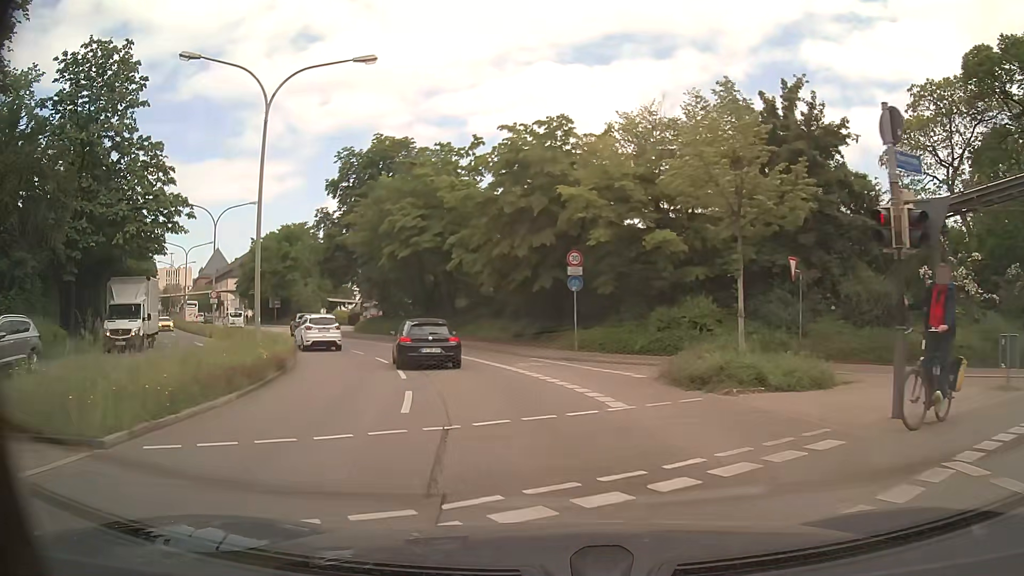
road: primary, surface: asphalt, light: Day
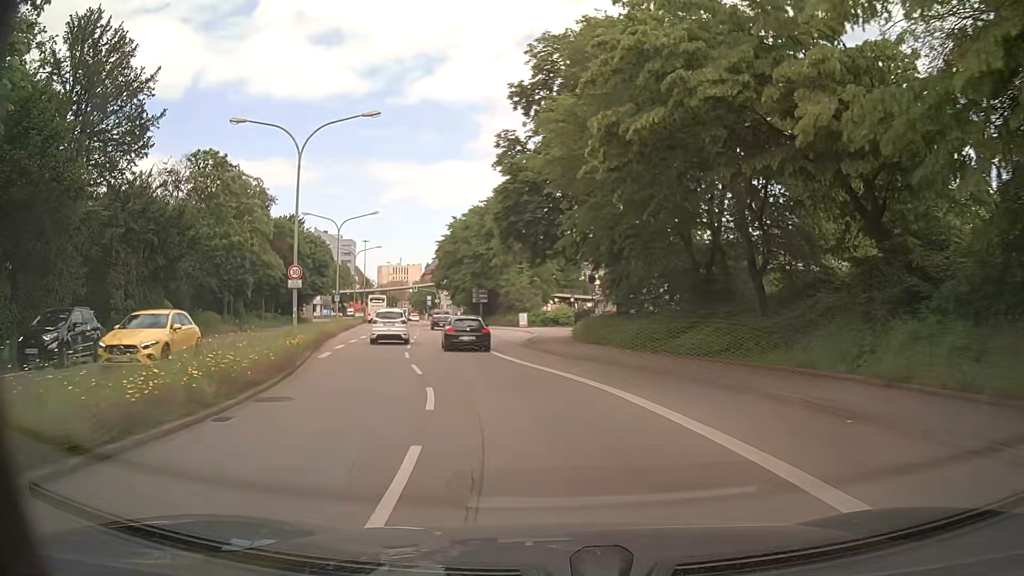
(-4.5, +23.7) m; -21°
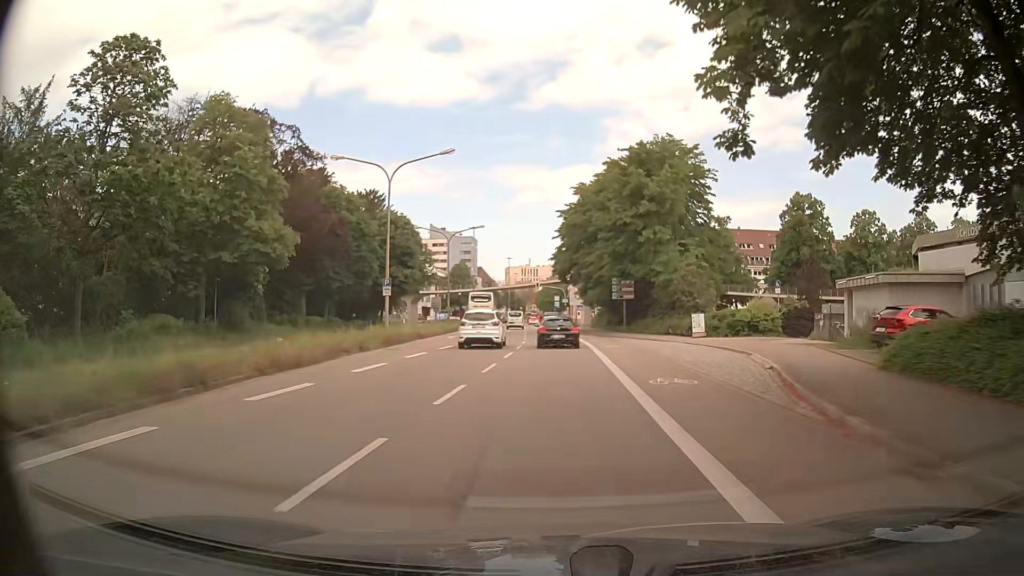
(-3.0, +23.9) m; -11°
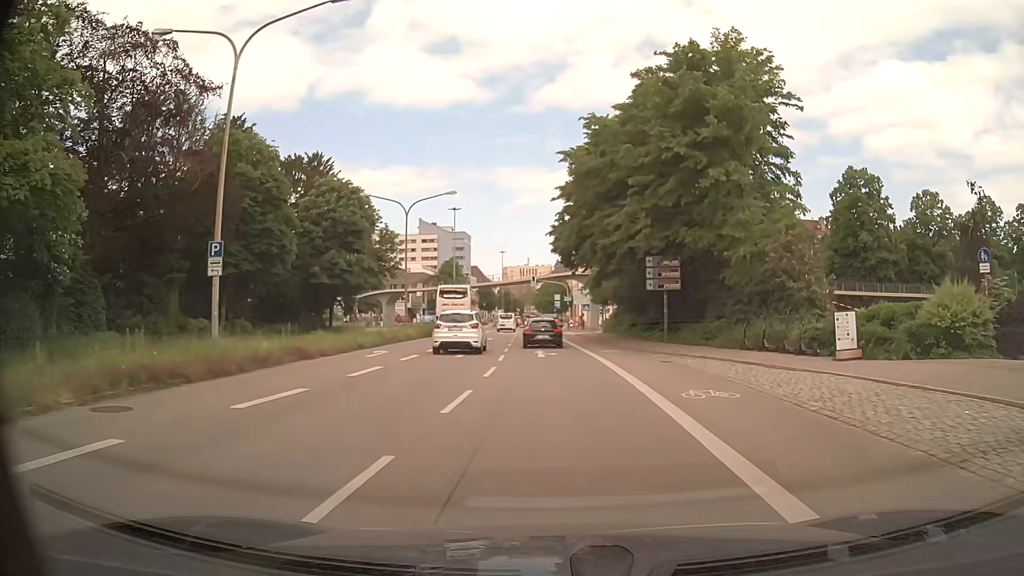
(+0.1, +18.9) m; 0°
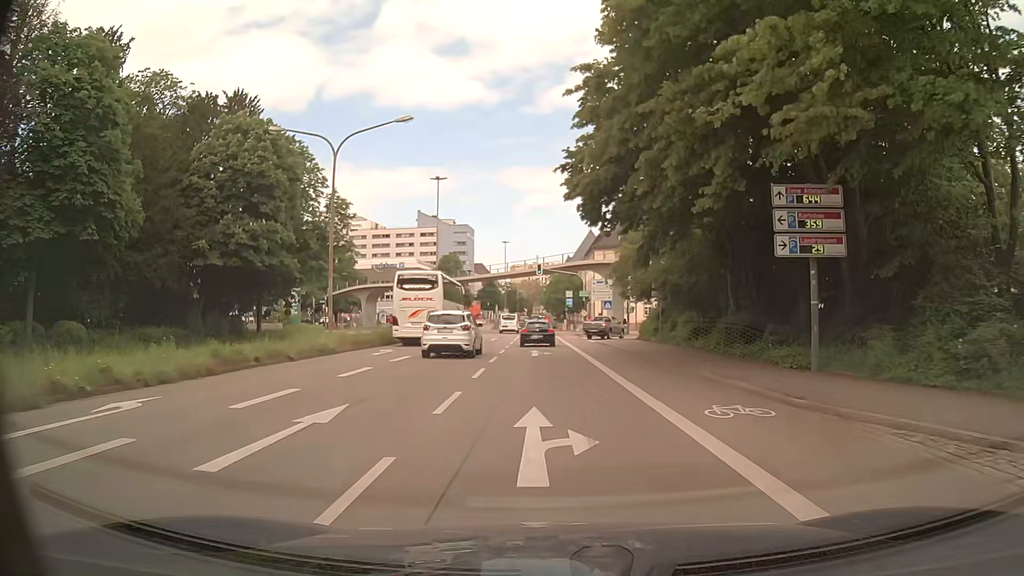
(-0.2, +18.1) m; -1°
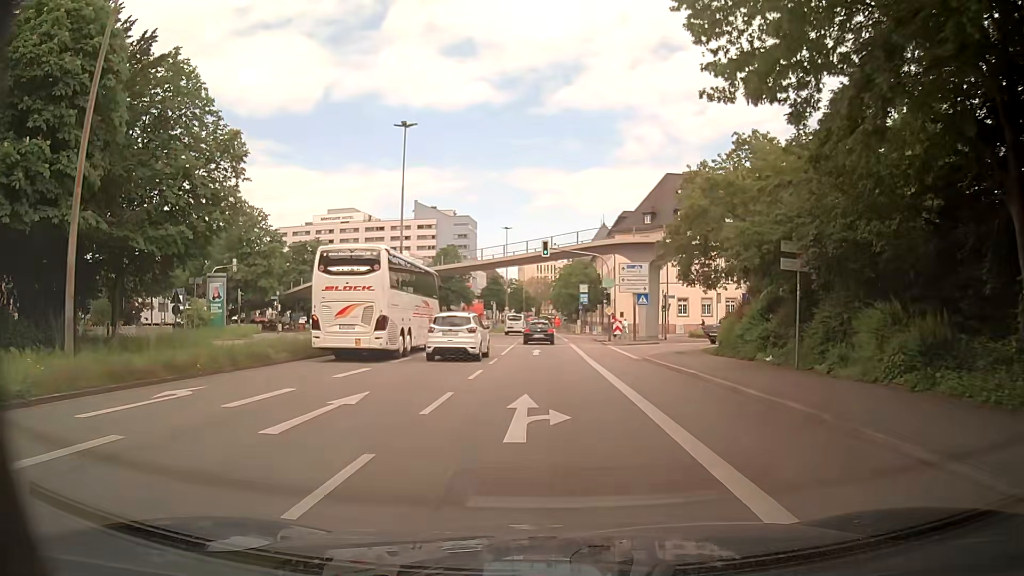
(-0.3, +17.9) m; -2°
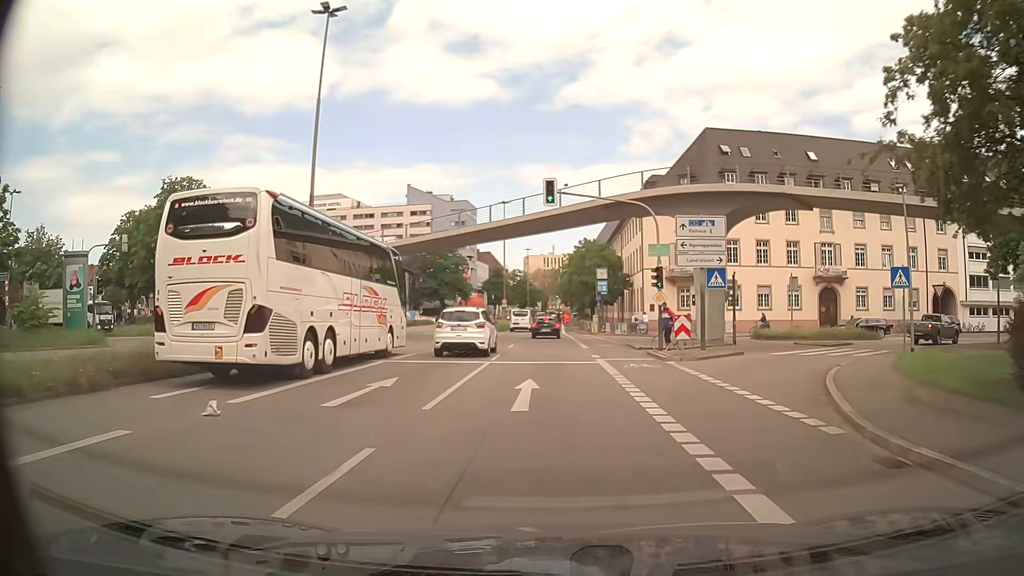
(+0.1, +17.8) m; 0°
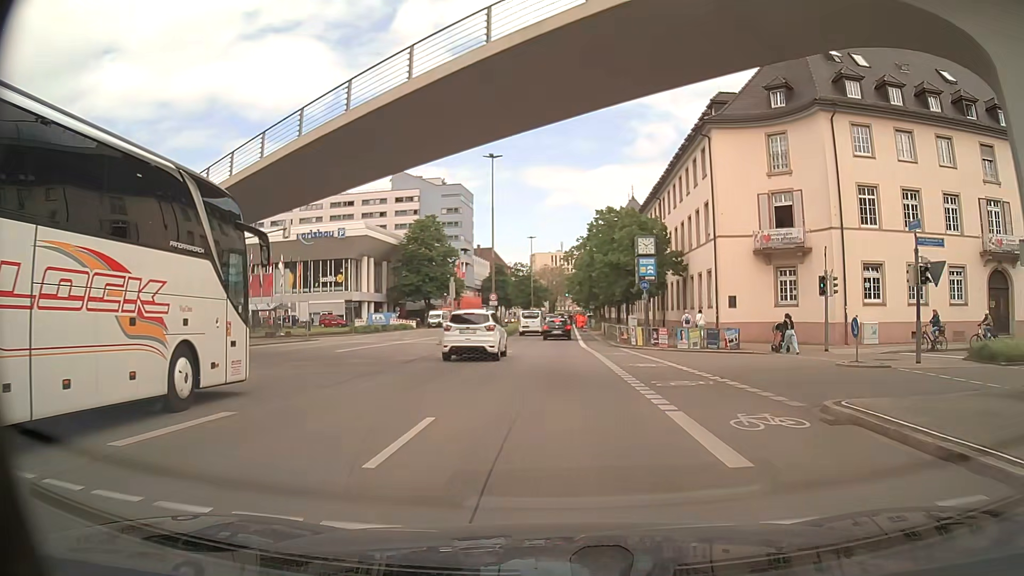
(-0.1, +23.6) m; -1°
(0, +10) (0, +20) (0, +30) (0, +40) (0, +50) (+1, +60) (+1, +70) (+1, +80) (+1, +90) (+1, +100) m
